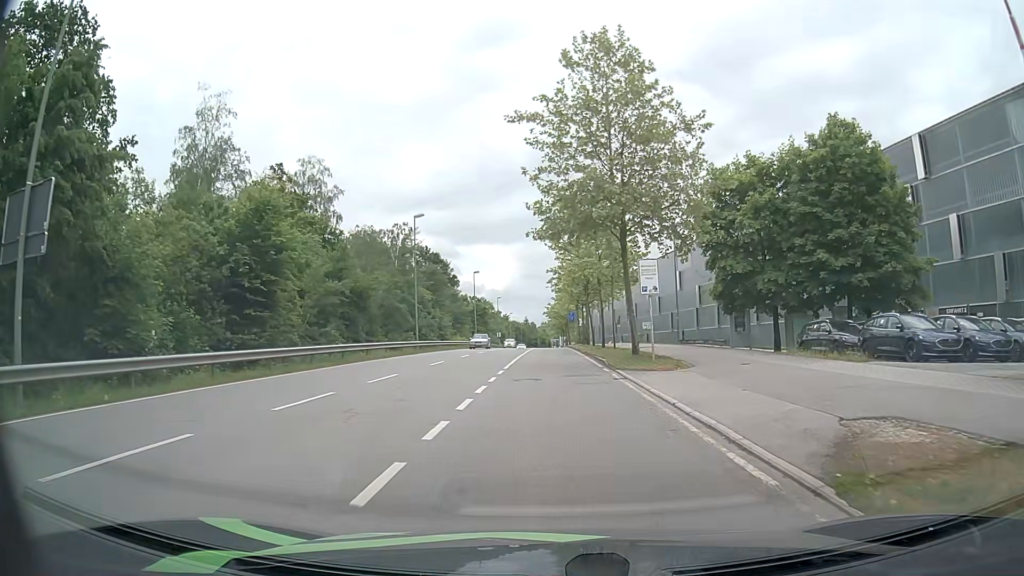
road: secondary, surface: asphalt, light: Day
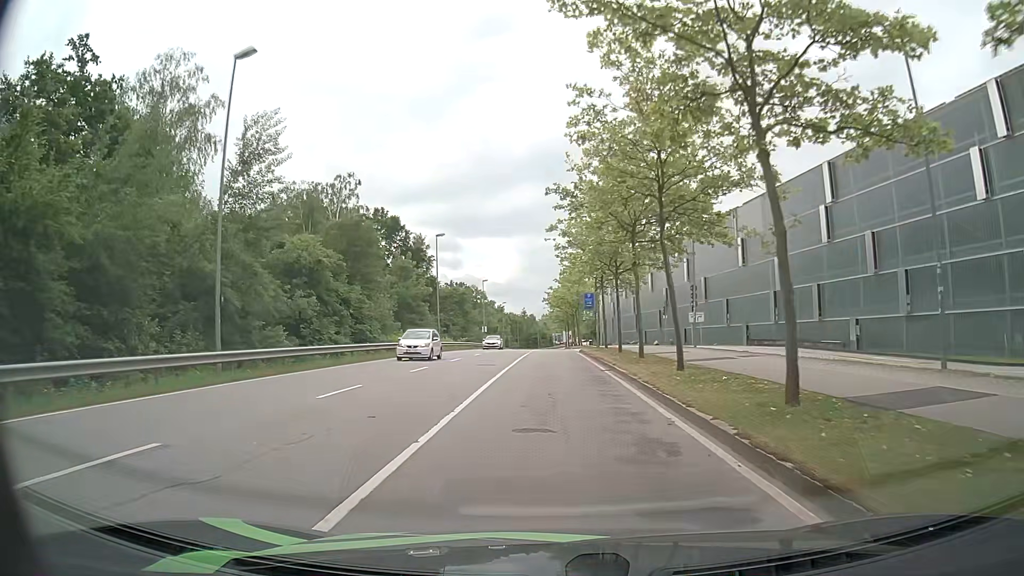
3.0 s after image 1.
(-0.1, +31.3) m; 0°
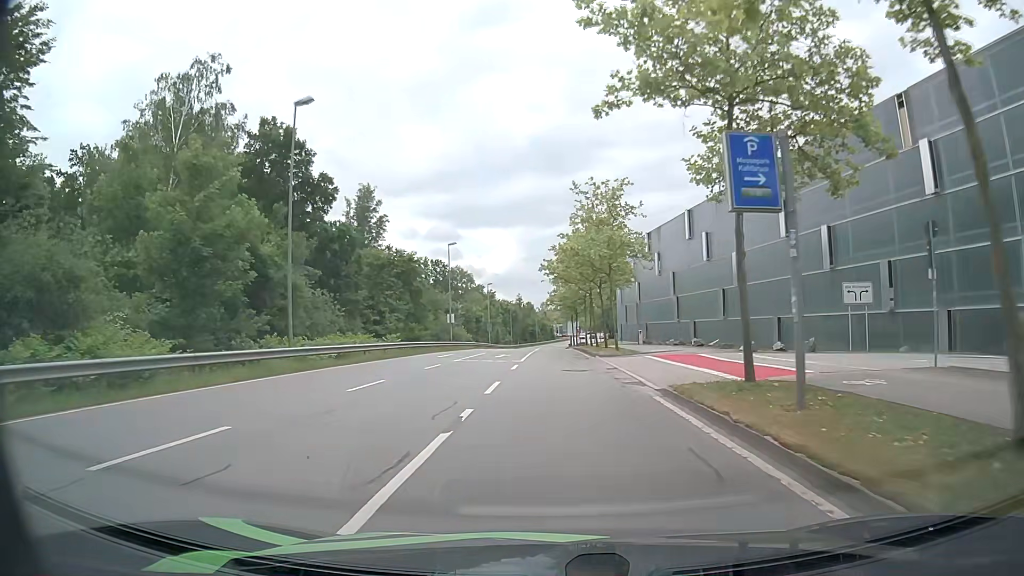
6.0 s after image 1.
(-0.1, +34.8) m; 0°
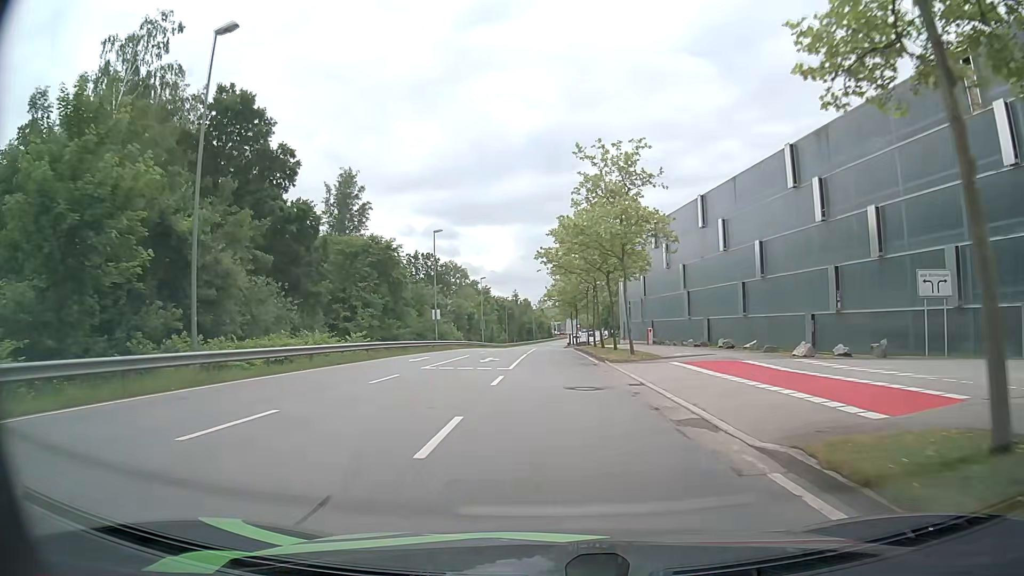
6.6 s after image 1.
(0.0, +7.1) m; 0°
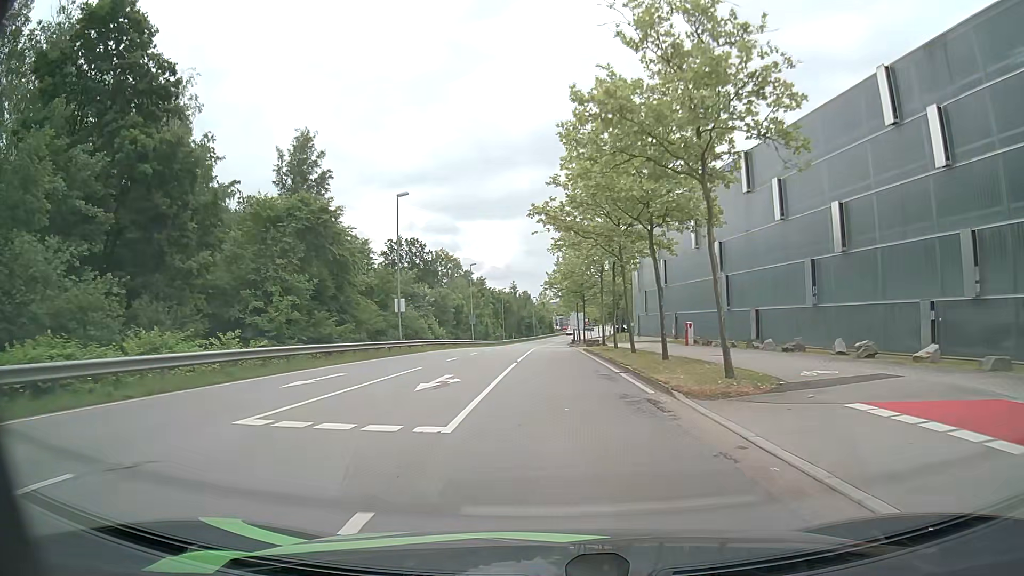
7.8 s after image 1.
(0.0, +14.6) m; 0°
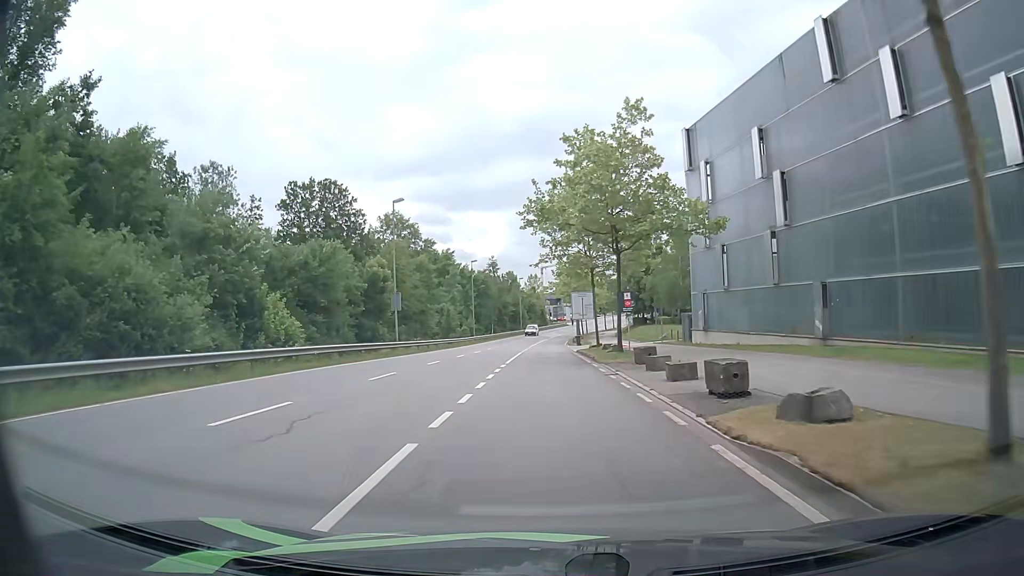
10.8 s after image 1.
(0.0, +38.4) m; +1°
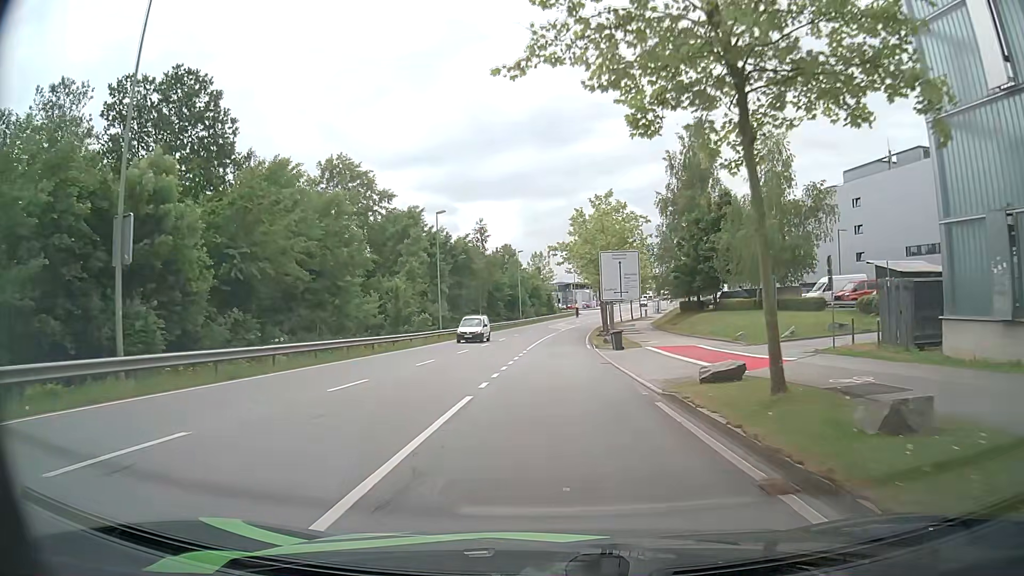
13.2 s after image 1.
(-0.4, +30.8) m; -1°
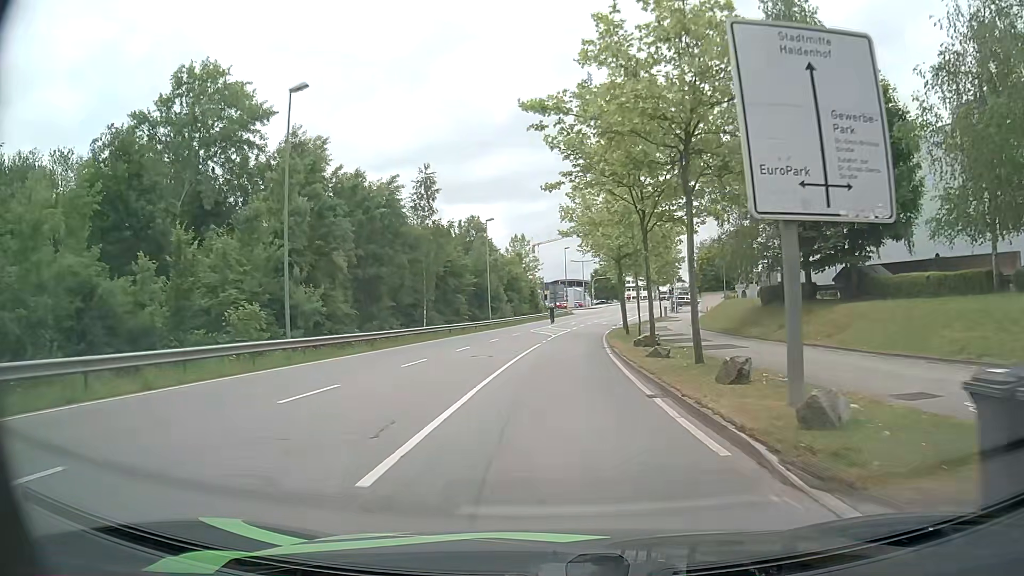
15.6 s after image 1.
(+0.3, +29.8) m; +1°
(0, +10) (0, +20) (+1, +30) (+1, +40) (+2, +50) (+3, +60) (+5, +70) (+7, +80) (+9, +89) (+12, +99) m
